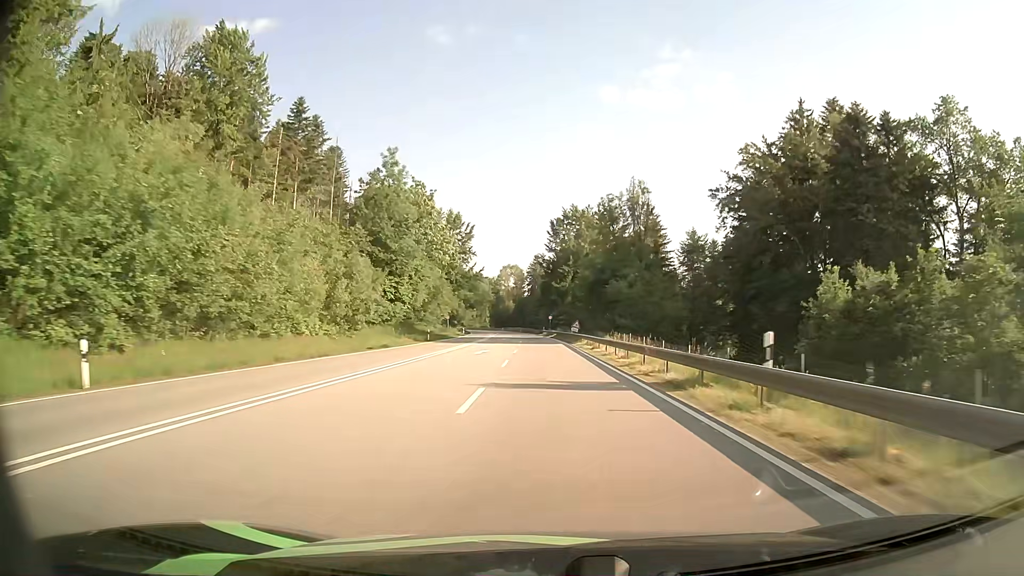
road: primary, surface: asphalt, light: Day
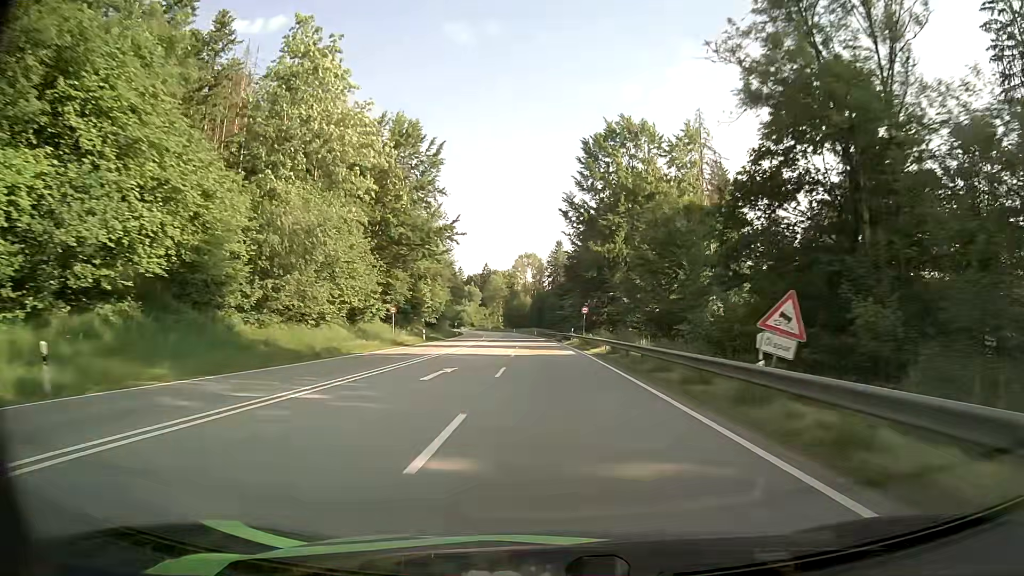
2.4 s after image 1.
(-0.8, +51.6) m; -2°
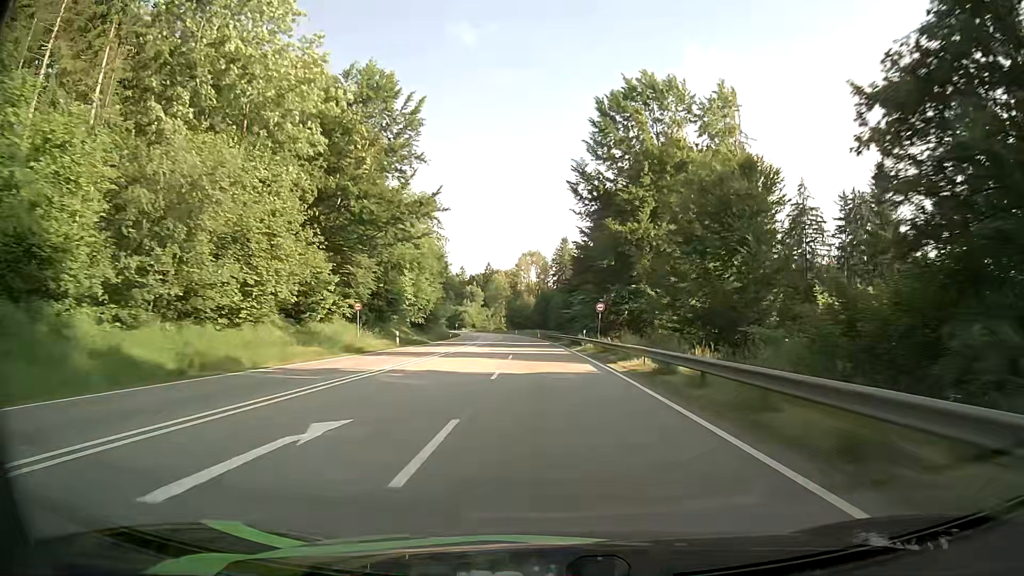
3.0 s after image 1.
(-0.1, +12.5) m; -1°
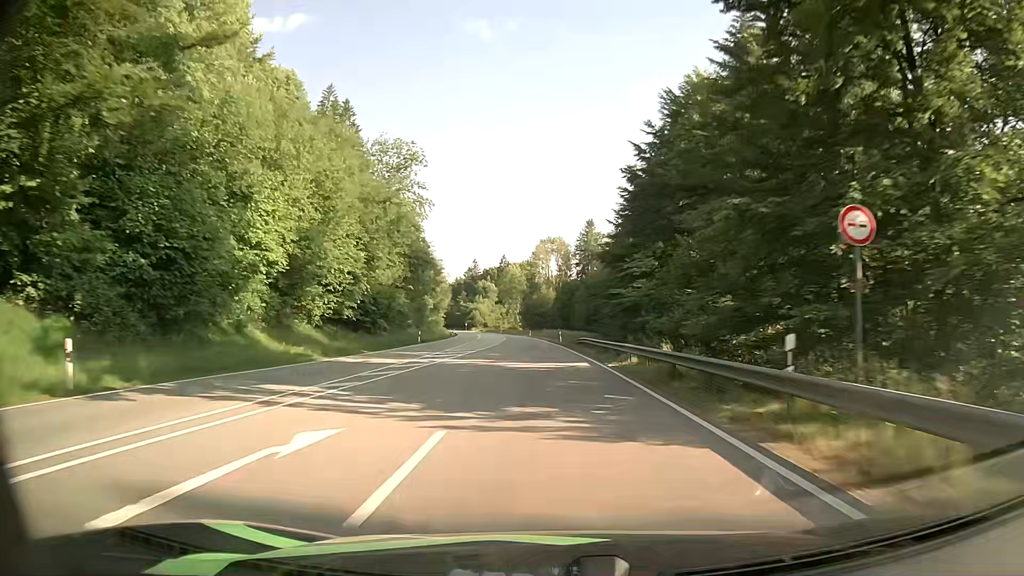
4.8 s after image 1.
(-0.5, +37.0) m; -2°
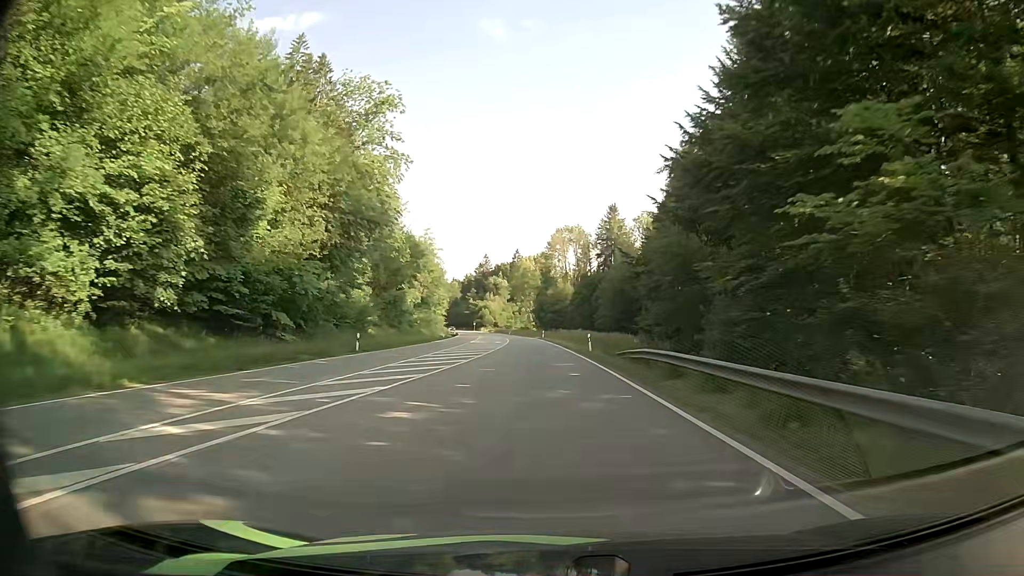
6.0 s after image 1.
(-0.2, +24.4) m; -1°
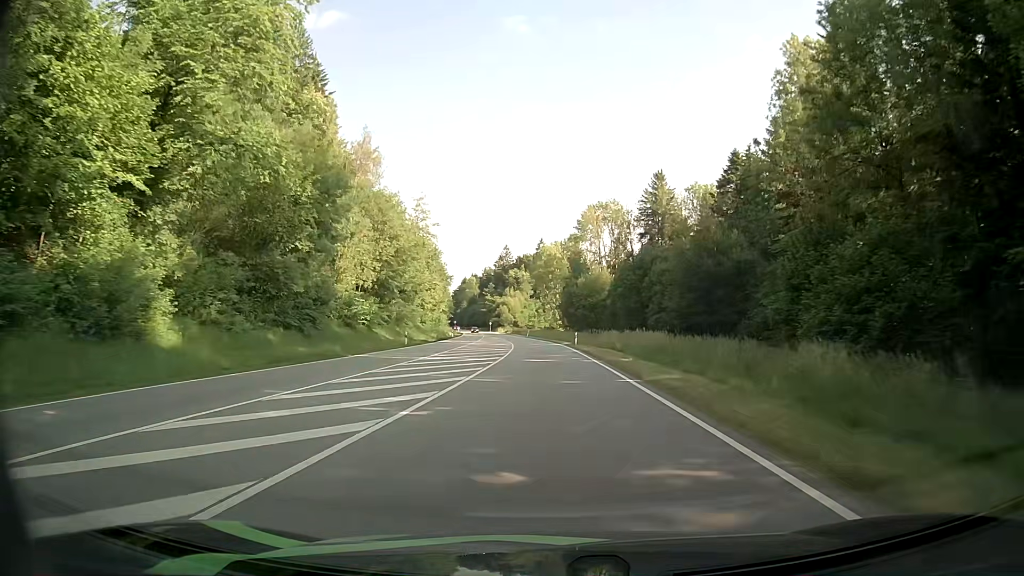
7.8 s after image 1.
(-0.5, +36.6) m; -2°
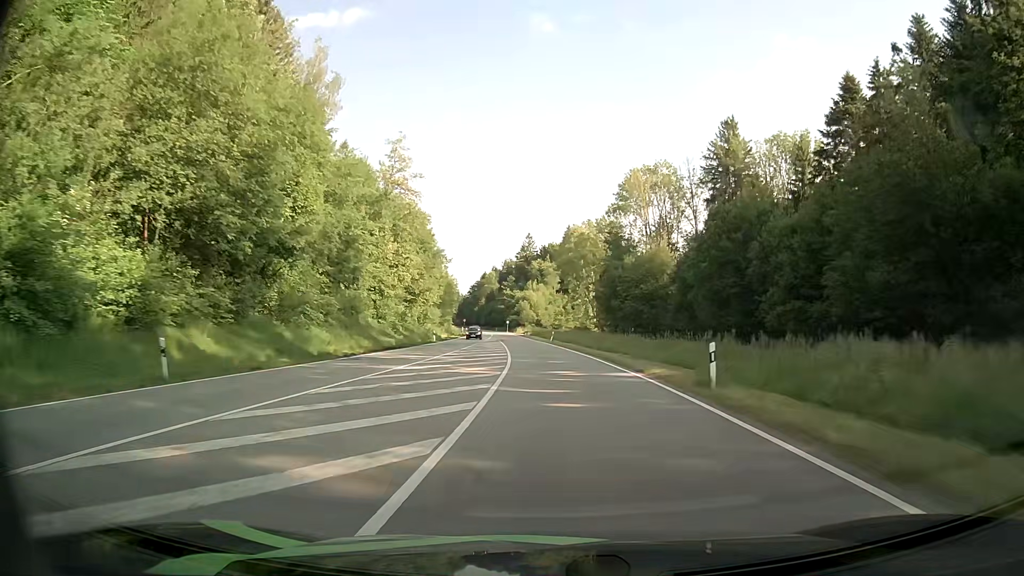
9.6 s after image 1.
(-1.2, +36.5) m; -3°
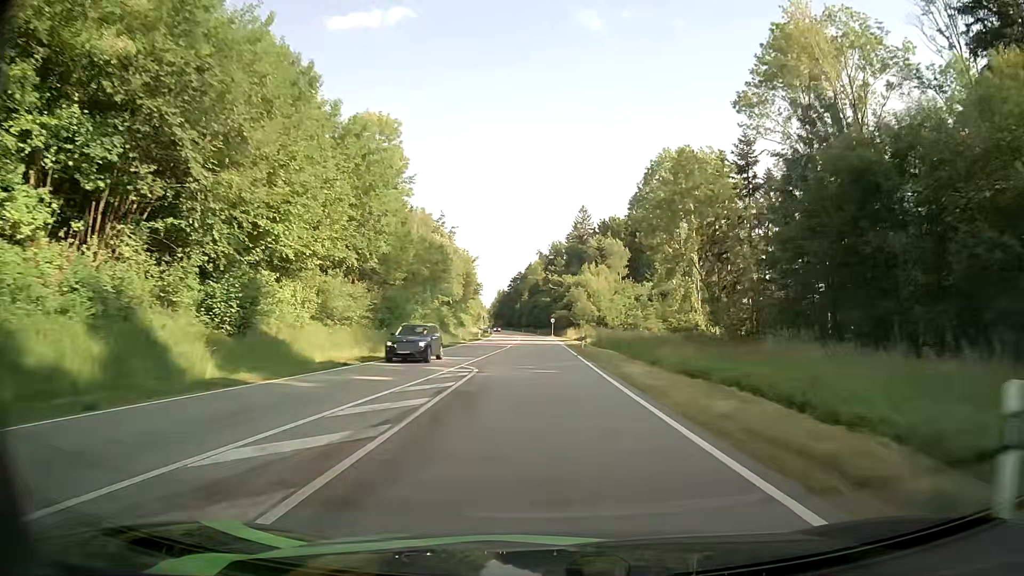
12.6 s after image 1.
(-2.3, +60.9) m; -5°
(0, +10) (0, +20) (0, +30) (0, +40) (-1, +50) (-1, +60) (-1, +70) (-1, +80) (-2, +90) (-2, +100) m
